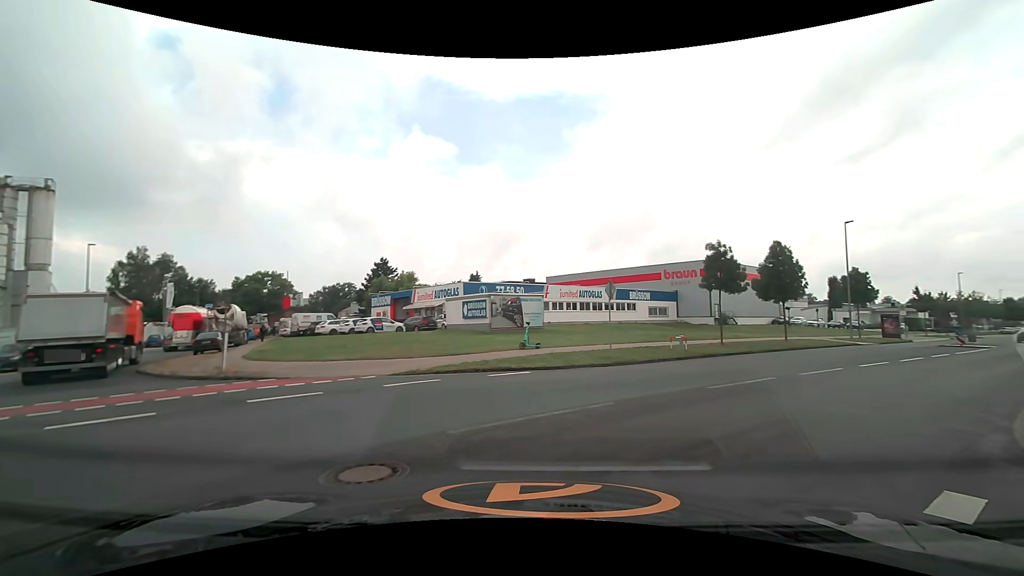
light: Day
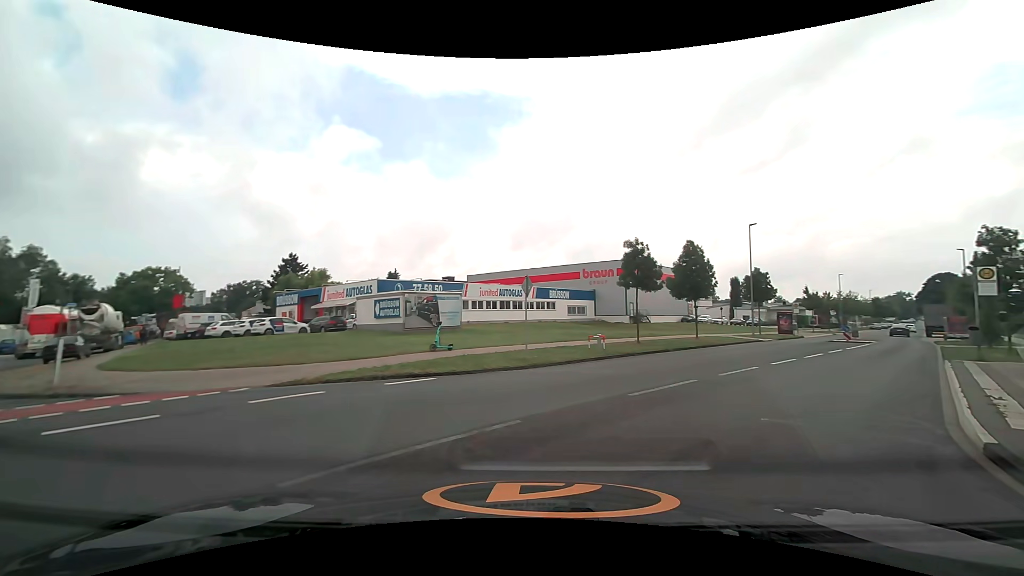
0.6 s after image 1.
(+0.2, +1.7) m; +9°
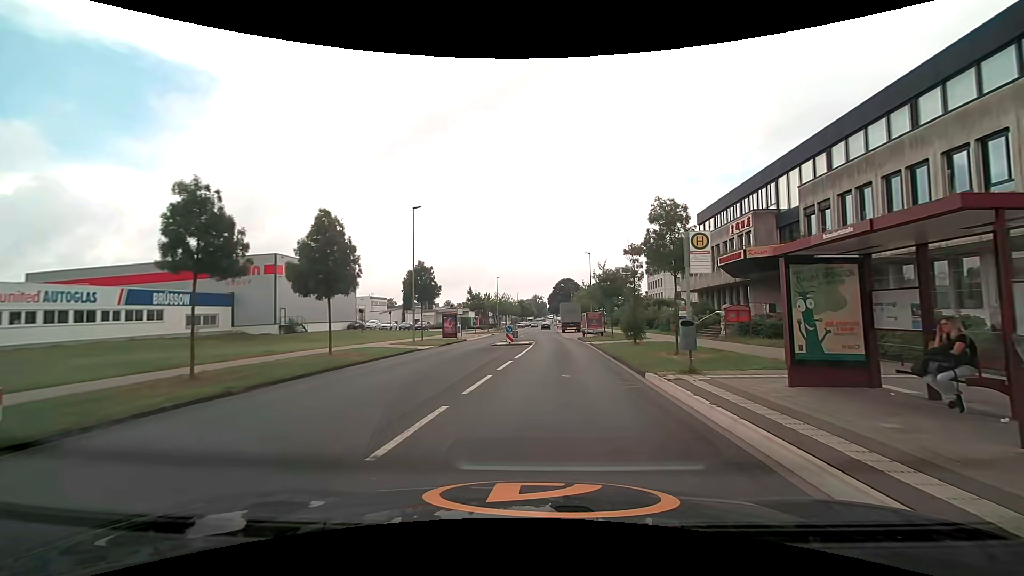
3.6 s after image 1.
(+4.7, +11.4) m; +35°
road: unclassified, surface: asphalt
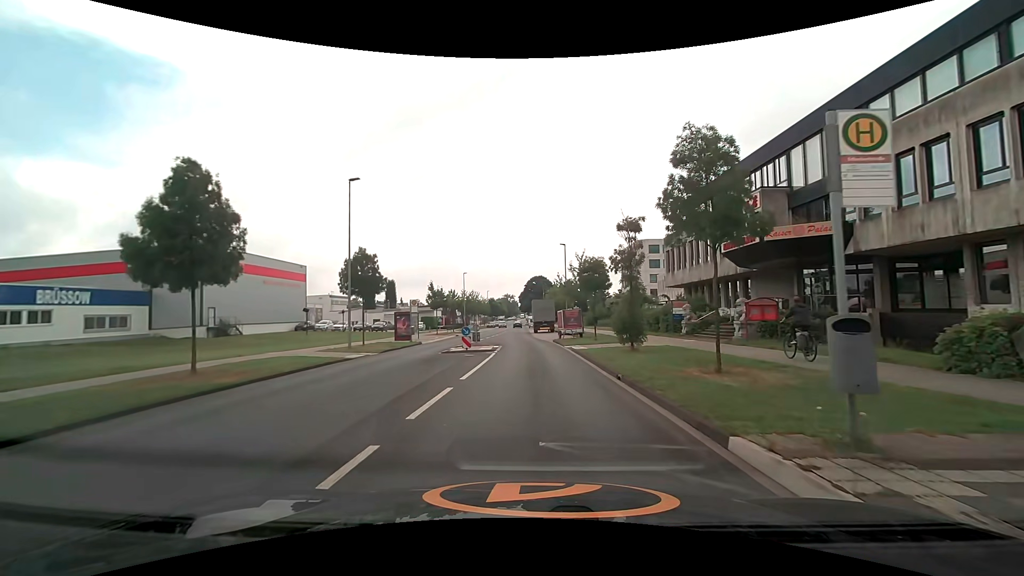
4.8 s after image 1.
(+0.3, +7.2) m; +3°
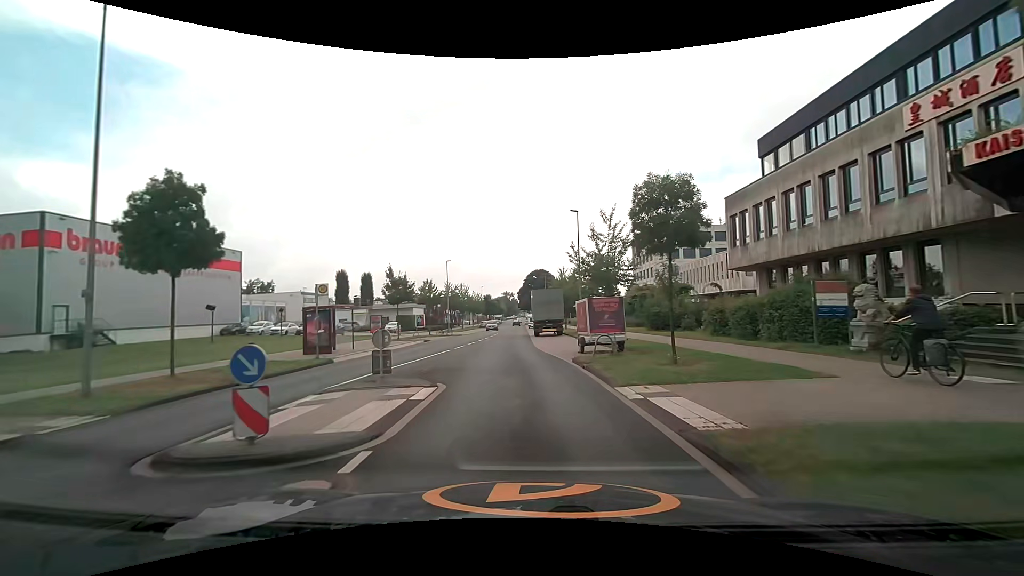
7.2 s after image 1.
(+0.1, +17.5) m; 0°
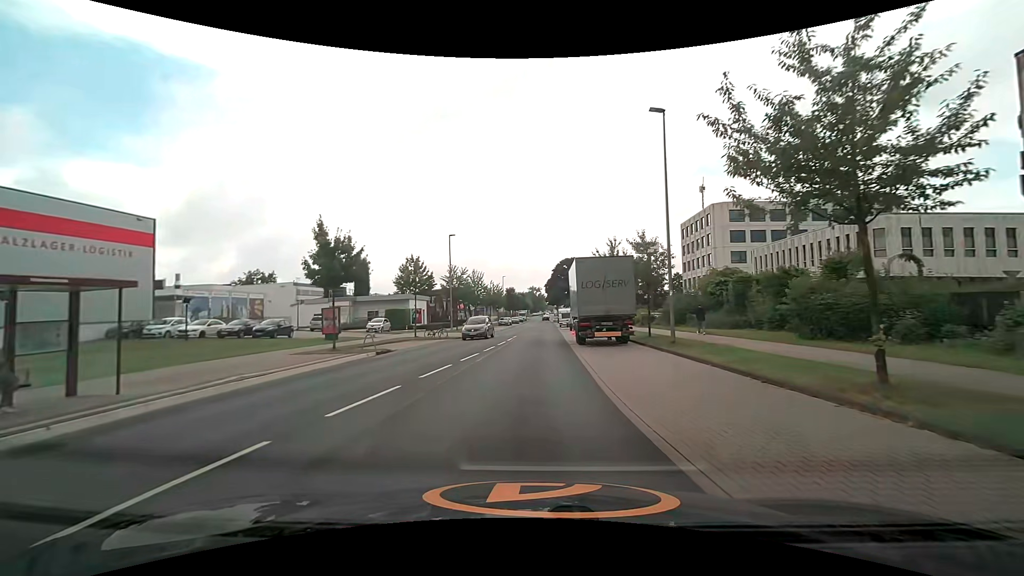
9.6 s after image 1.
(-0.6, +19.4) m; -3°
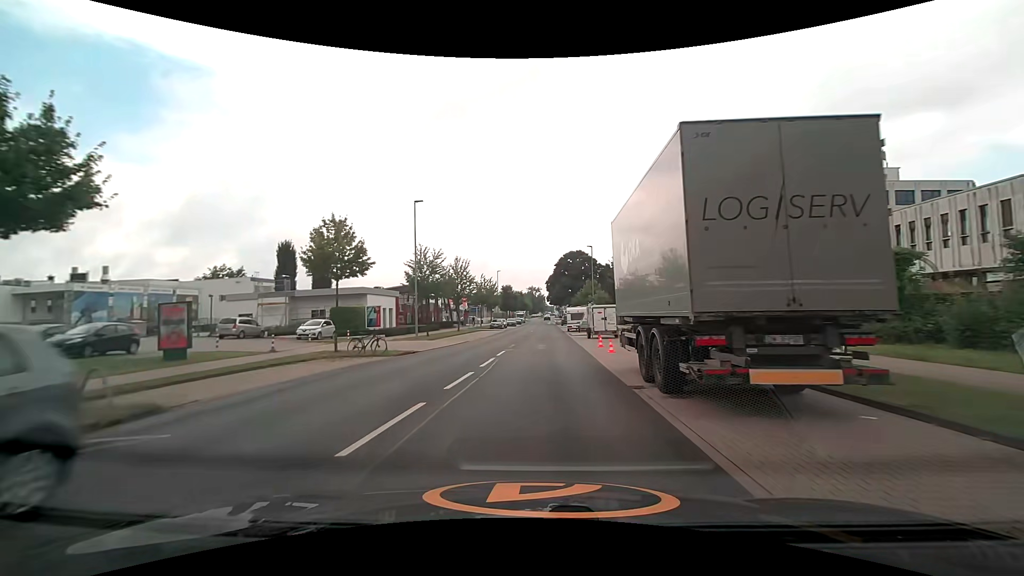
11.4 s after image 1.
(-0.1, +15.8) m; 0°
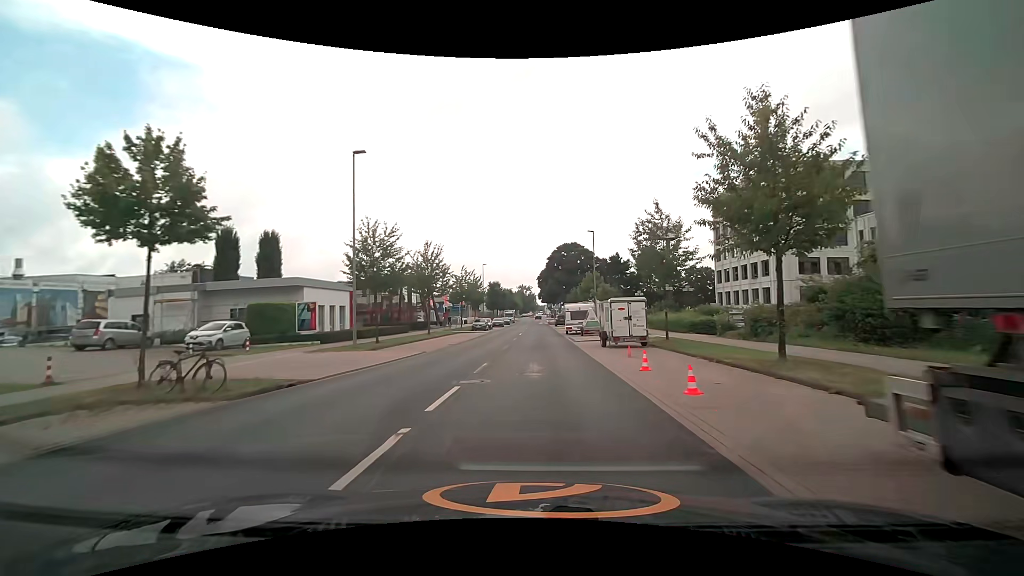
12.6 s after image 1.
(+0.1, +10.9) m; +1°
(0, +10) (0, +20) (0, +30) (0, +40) (+1, +50) (+1, +60) (+1, +70) (+1, +80) (+1, +90) (+1, +100) m
